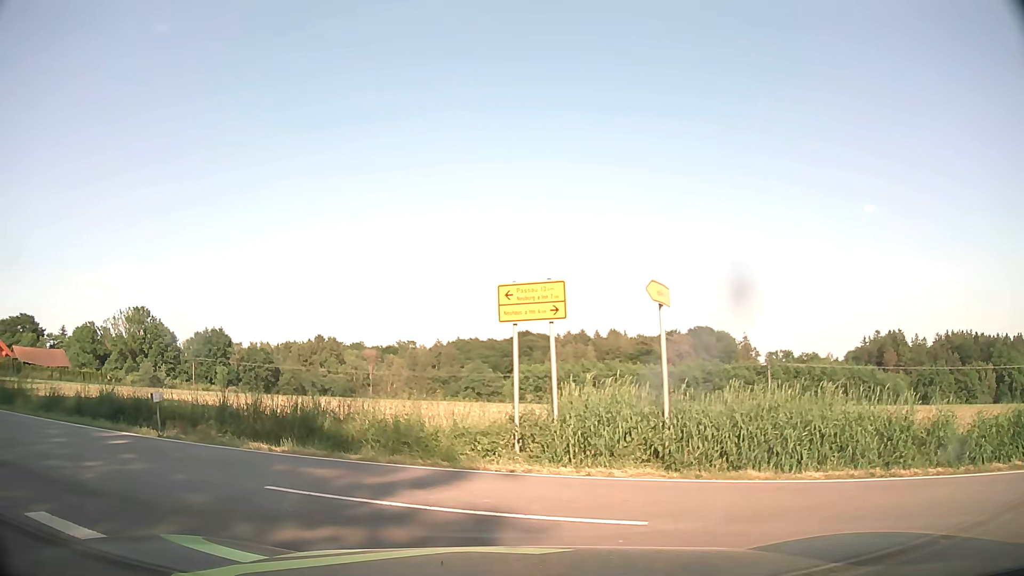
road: tertiary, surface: asphalt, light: Day
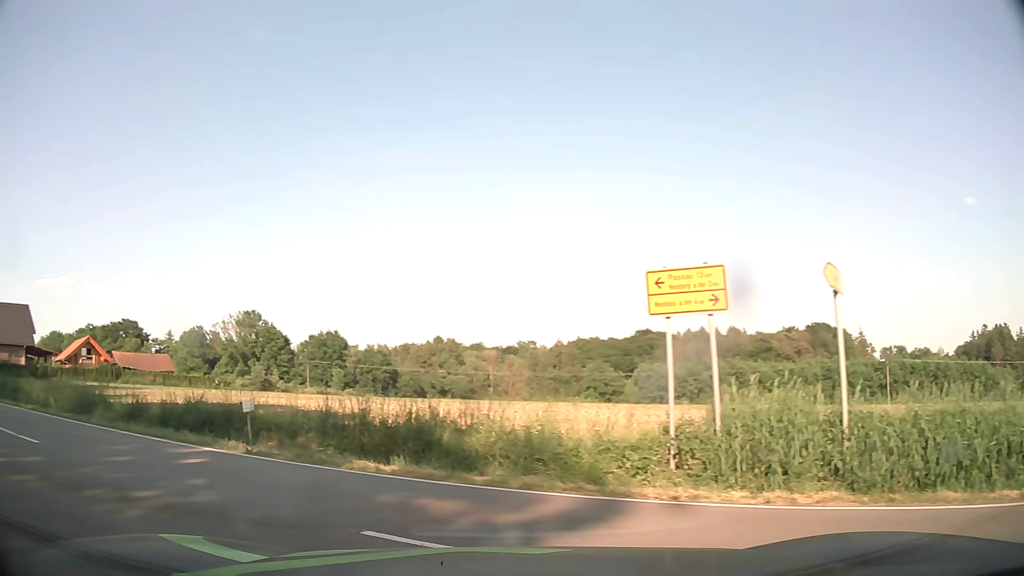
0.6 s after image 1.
(-0.2, +2.0) m; -10°
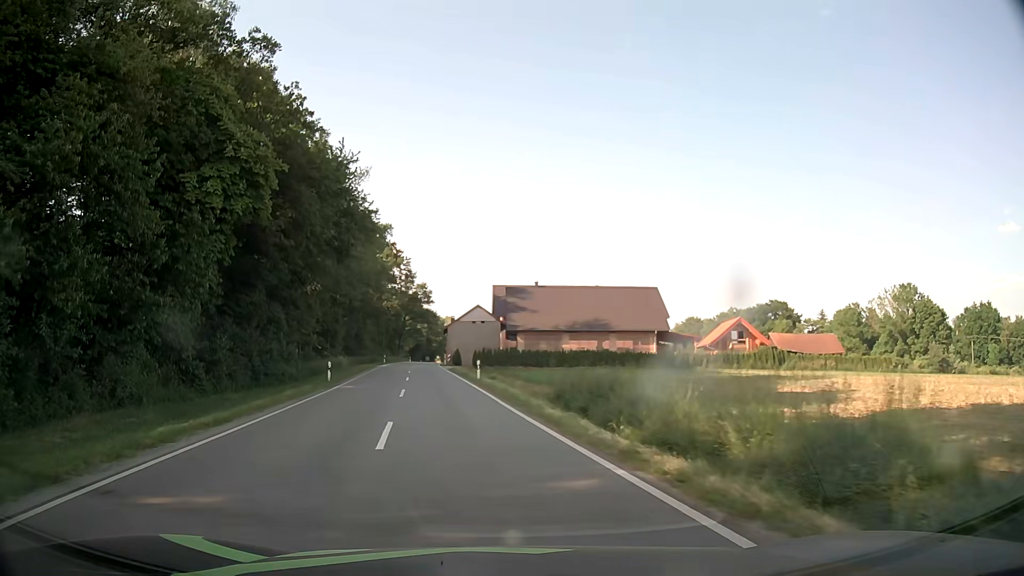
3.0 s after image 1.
(-8.7, +12.5) m; -55°
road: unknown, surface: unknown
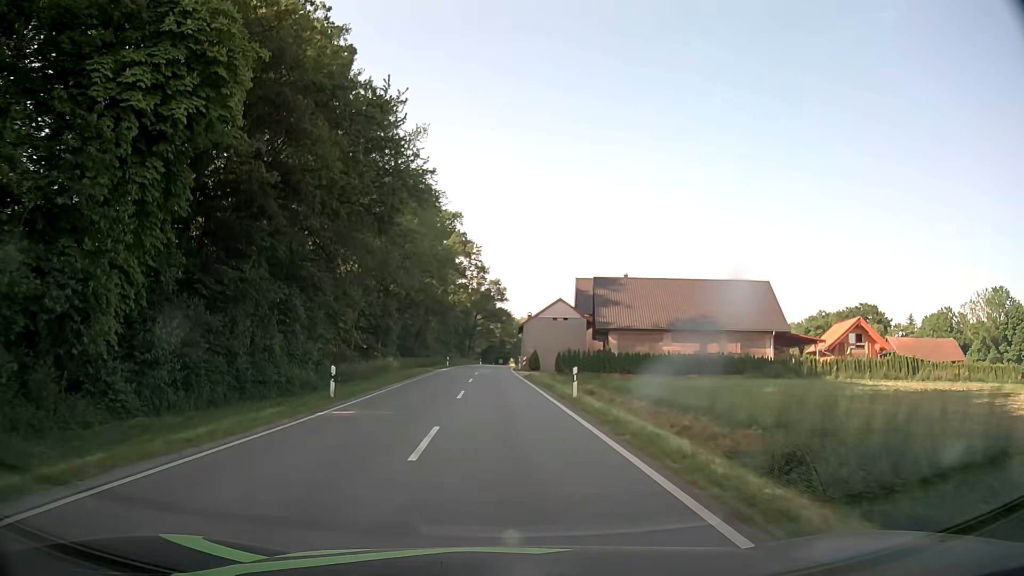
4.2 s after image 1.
(-1.1, +13.5) m; -7°
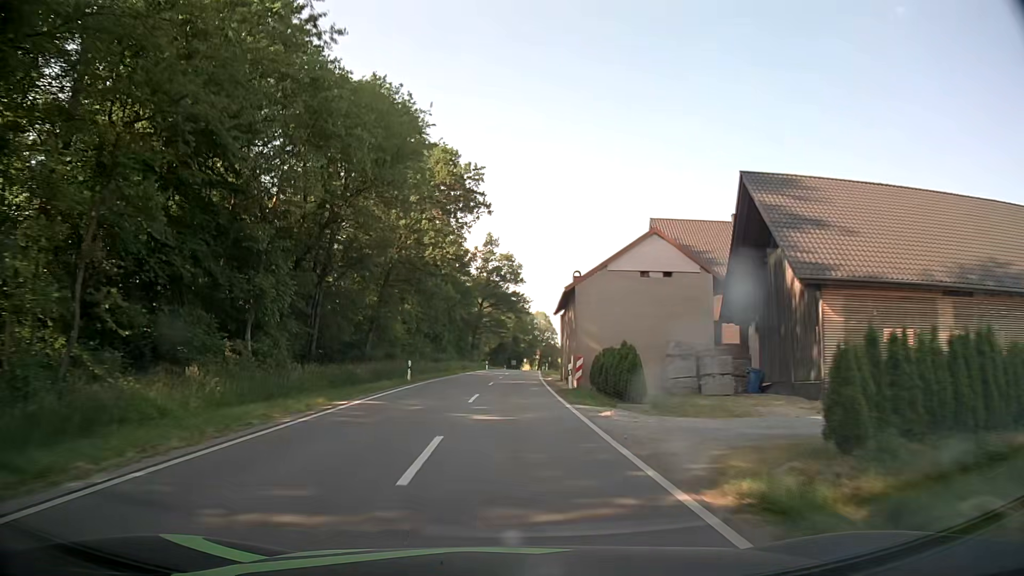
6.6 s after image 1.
(-0.8, +38.7) m; -1°
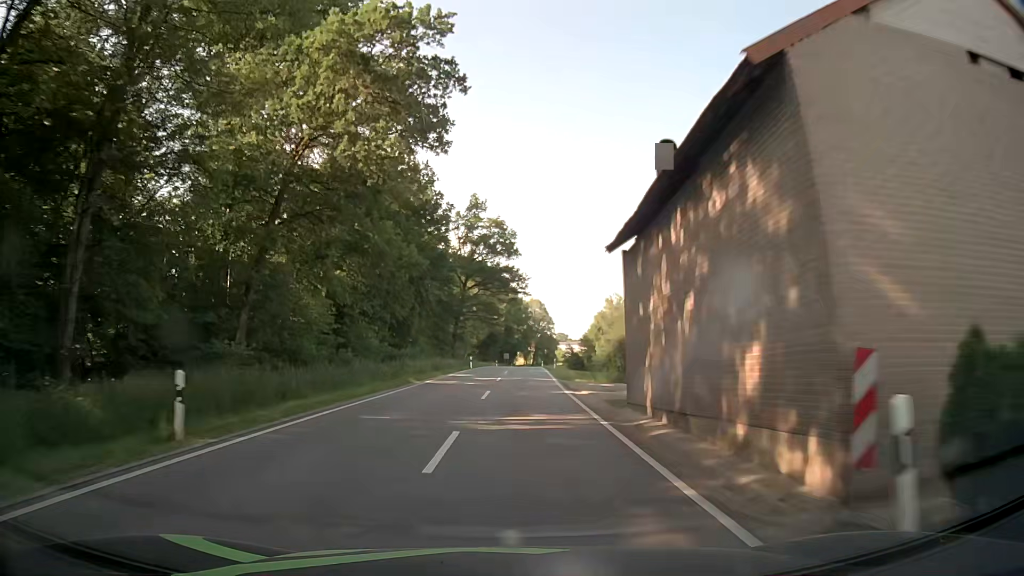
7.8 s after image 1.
(+0.1, +24.0) m; +1°
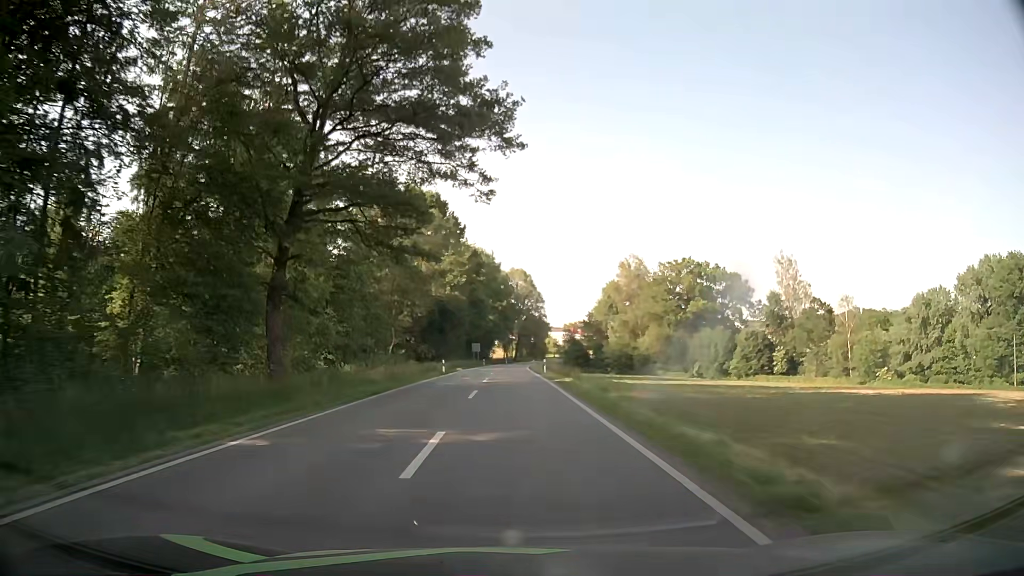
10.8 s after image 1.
(+1.7, +60.3) m; +2°
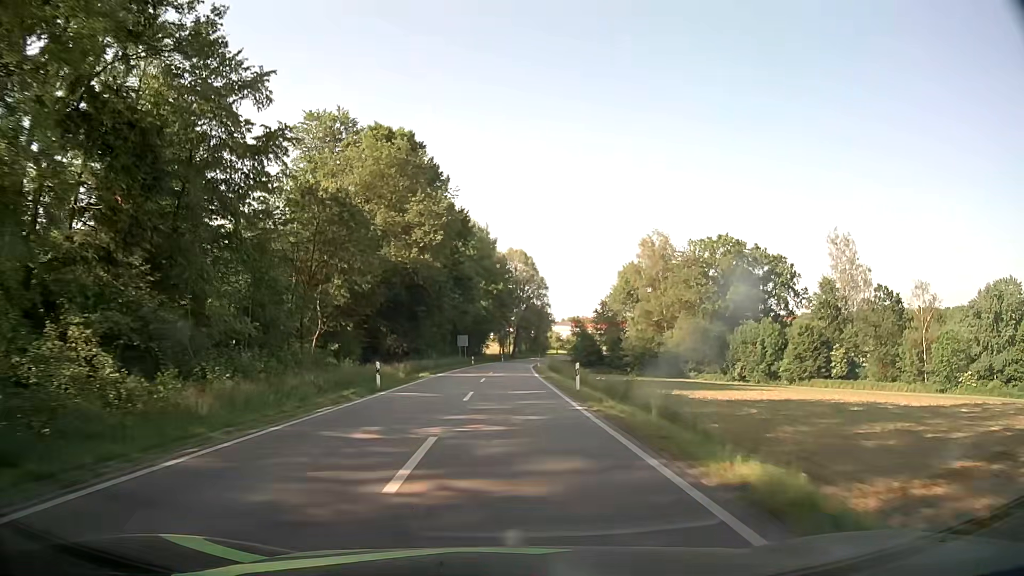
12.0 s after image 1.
(0.0, +24.7) m; 0°
(0, +10) (0, +20) (0, +30) (0, +40) (+1, +50) (+1, +60) (+1, +70) (+2, +80) (+3, +90) (+4, +100) m
